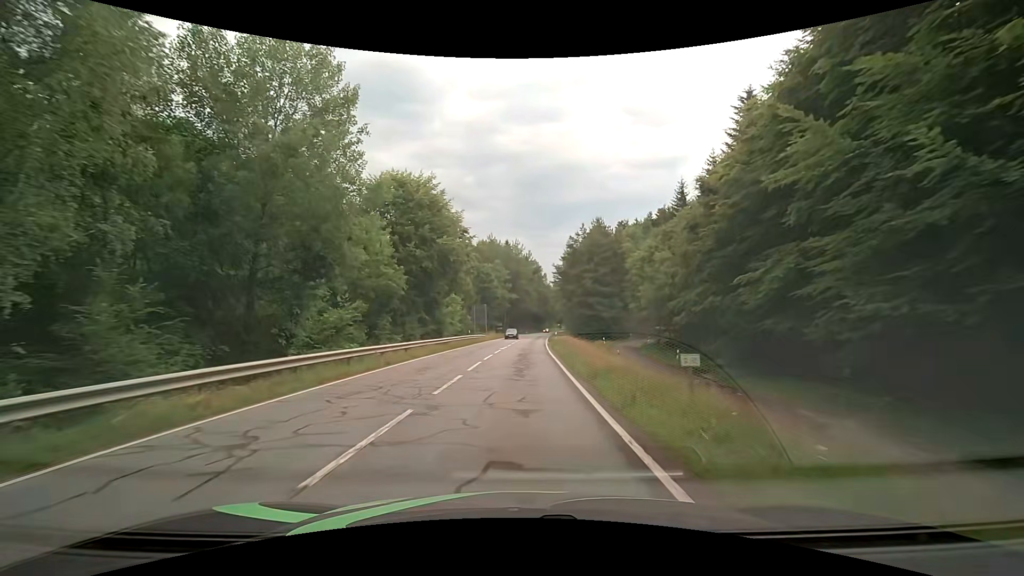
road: tertiary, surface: asphalt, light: Day
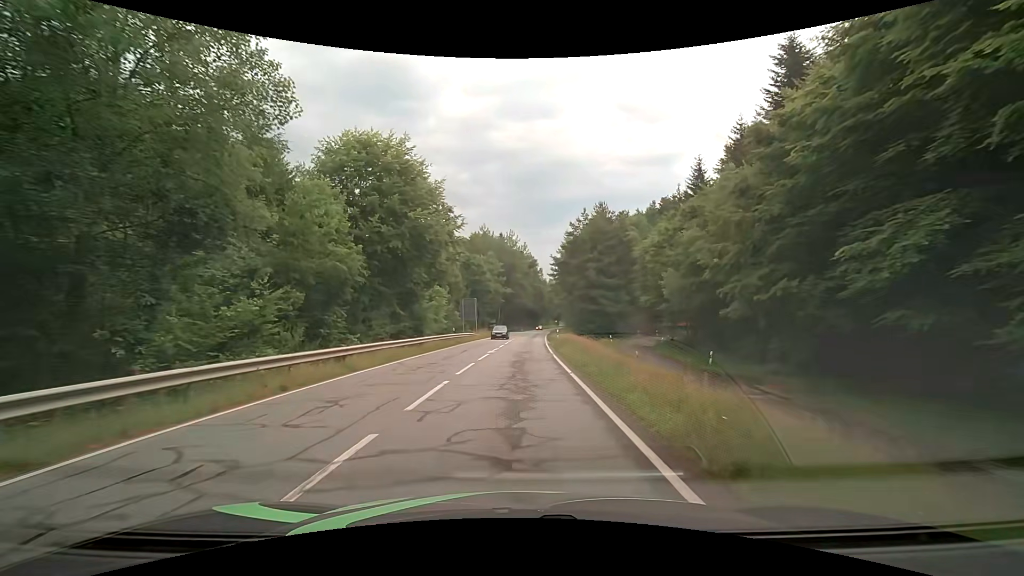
(+0.1, +8.4) m; 0°
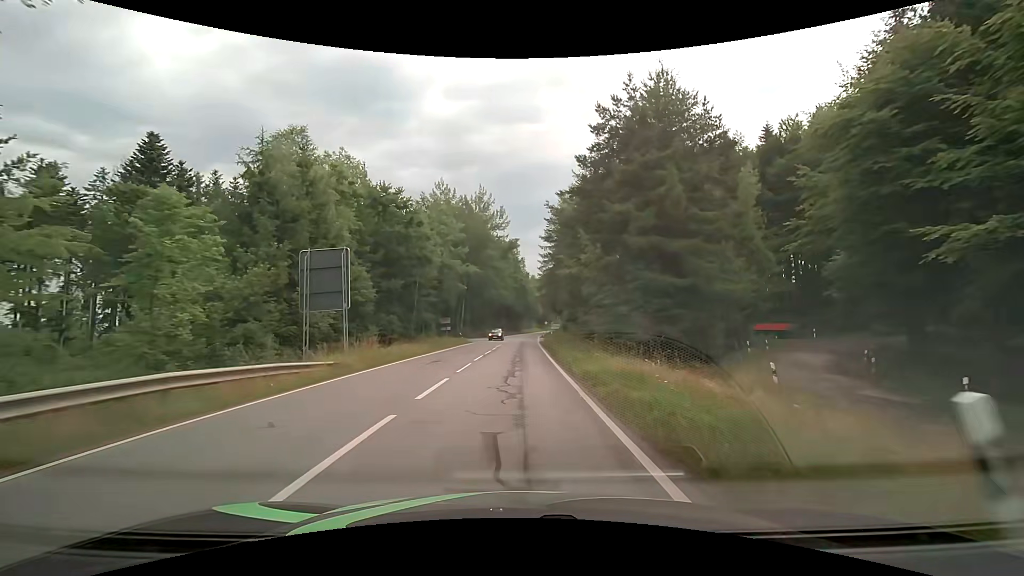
(+1.1, +40.3) m; +3°
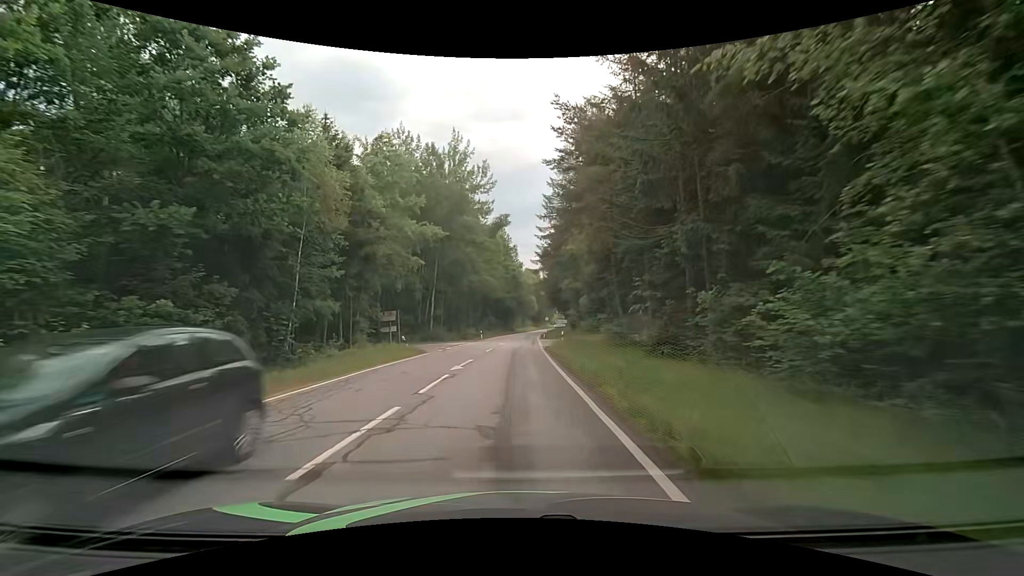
(+0.2, +23.0) m; +1°
(0, +10) (0, +20) (0, +30) (0, +40) (0, +50) (0, +60) (0, +70) (+1, +80) (+1, +90) (+2, +100) m
